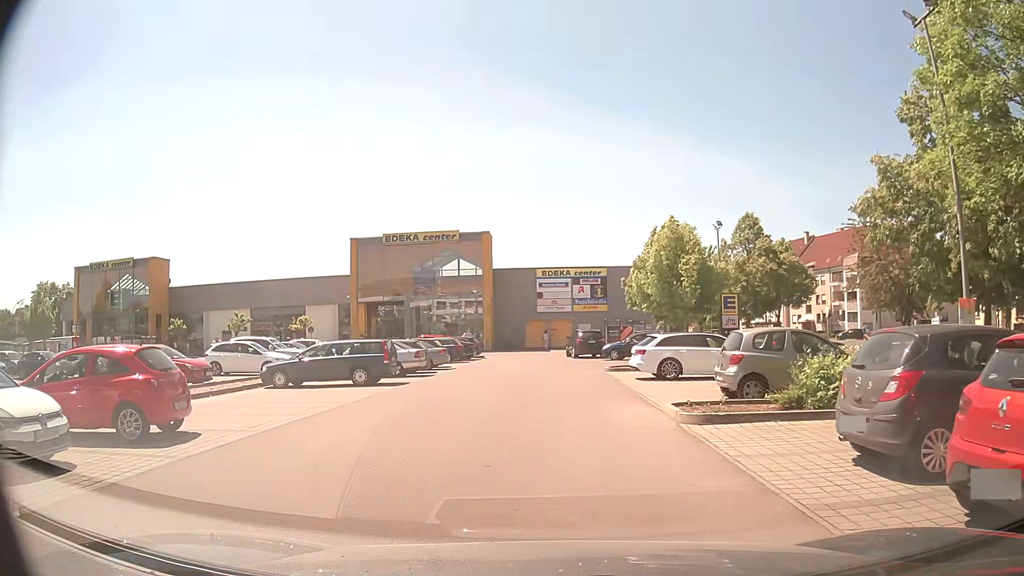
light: Day
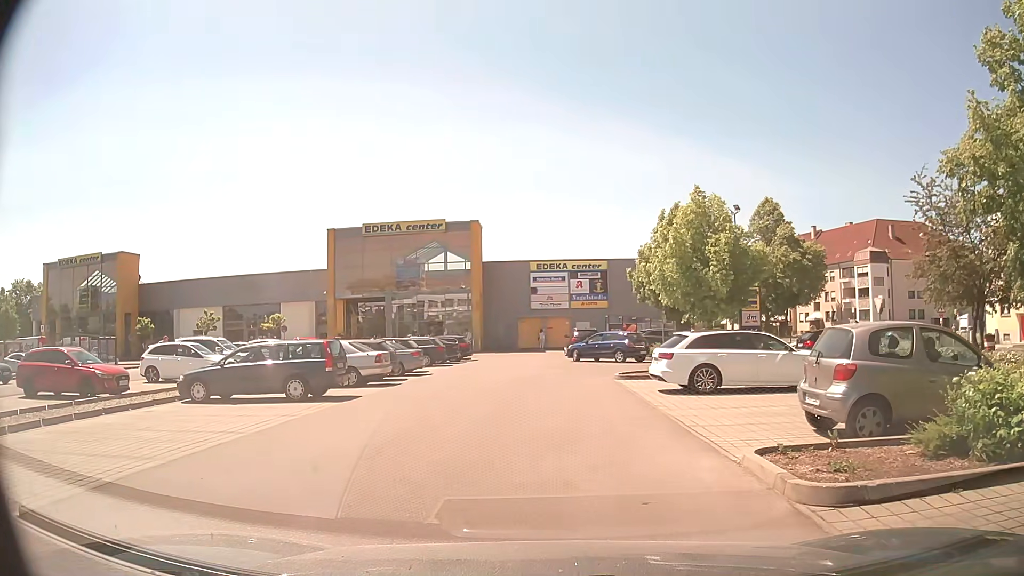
(0.0, +5.3) m; -1°
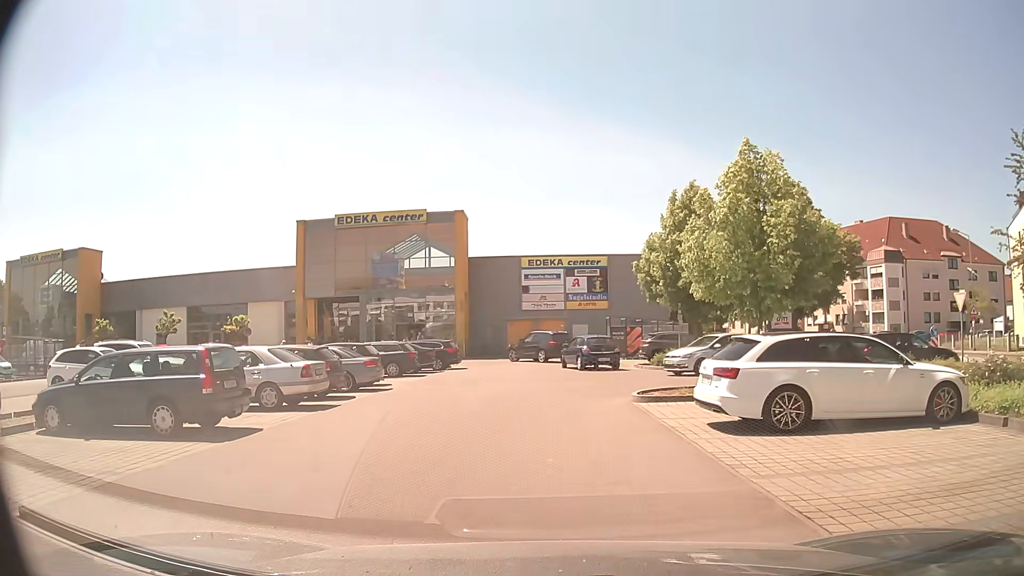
(+0.1, +5.8) m; +2°
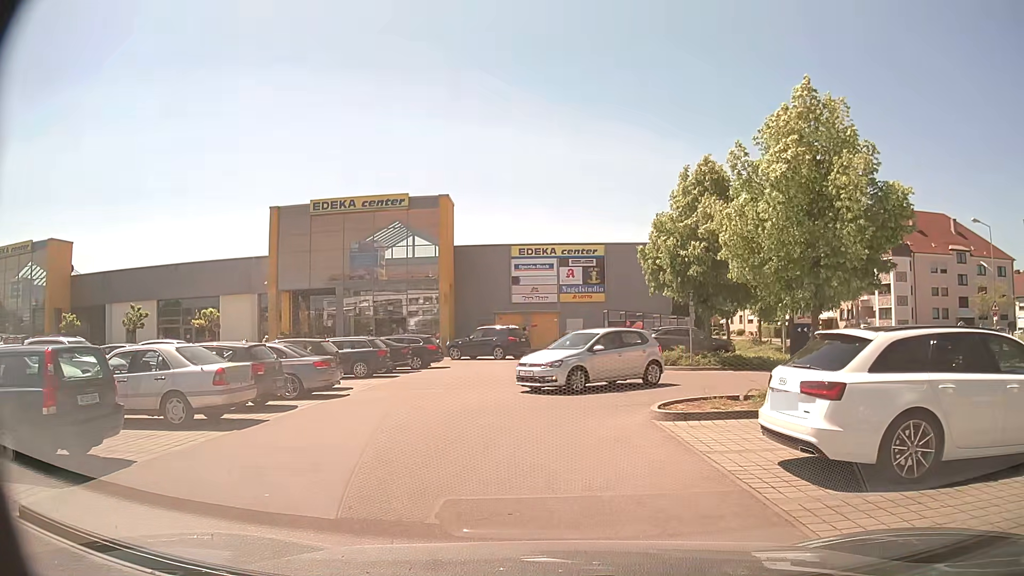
(0.0, +3.8) m; 0°
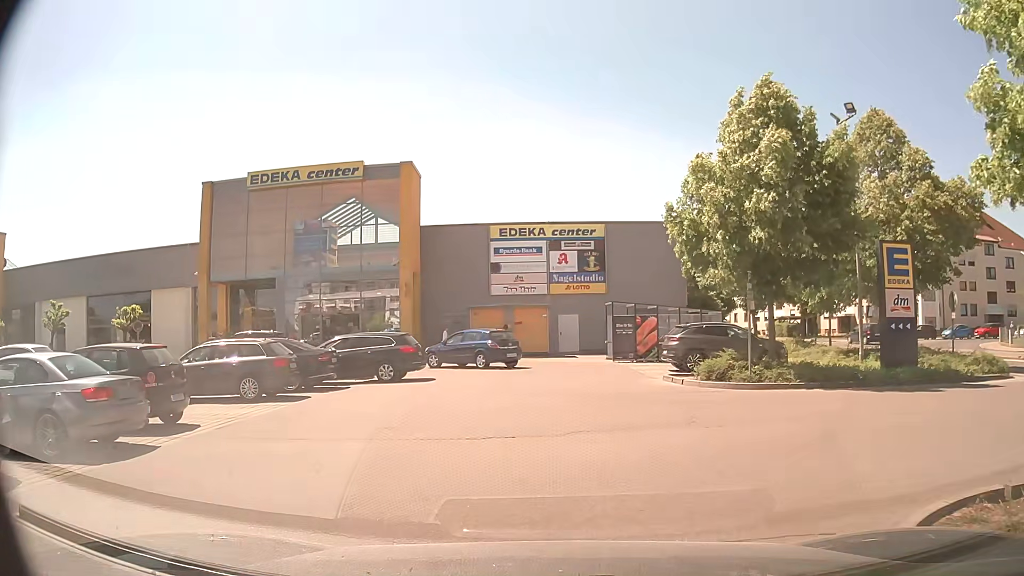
(+0.2, +8.6) m; +1°
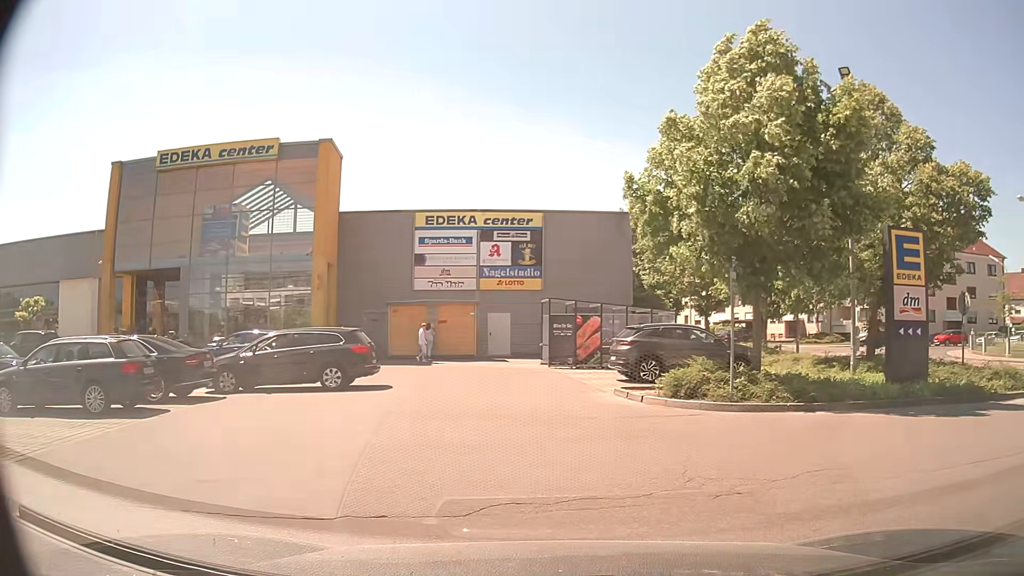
(0.0, +3.9) m; +3°
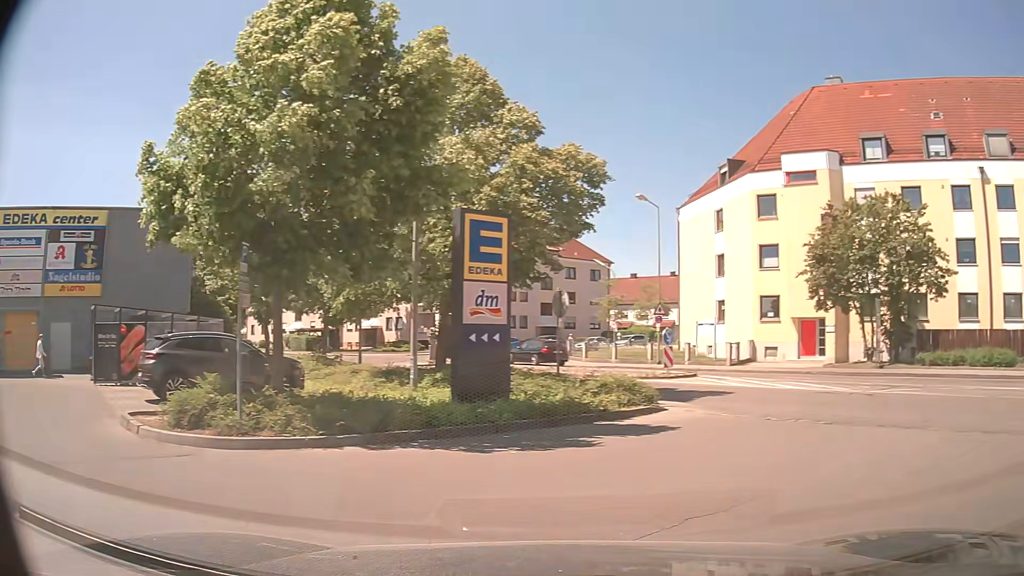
(+0.8, +3.1) m; +36°
